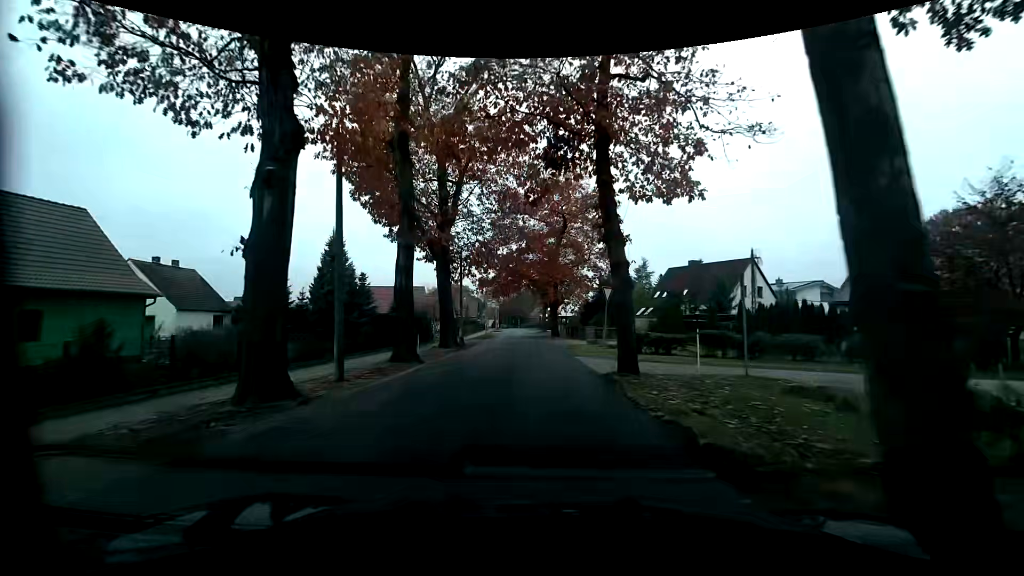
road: tertiary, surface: asphalt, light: Day
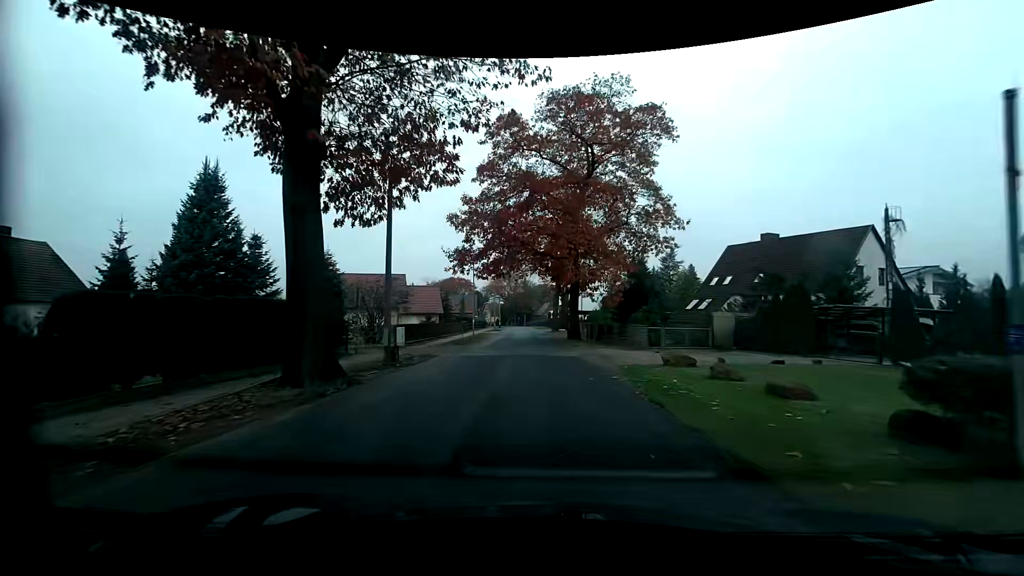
(+0.2, +18.6) m; 0°
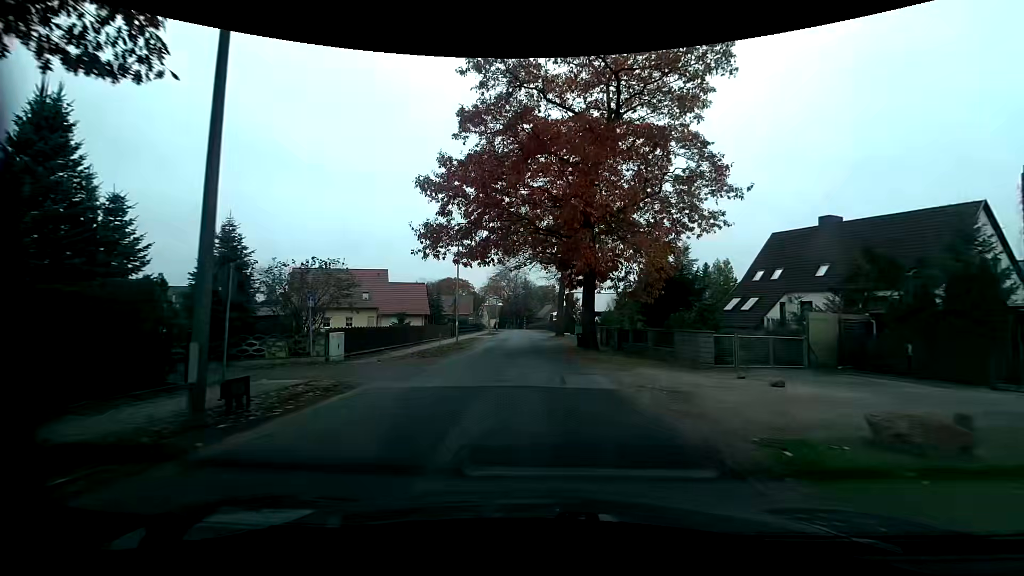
(0.0, +9.3) m; 0°
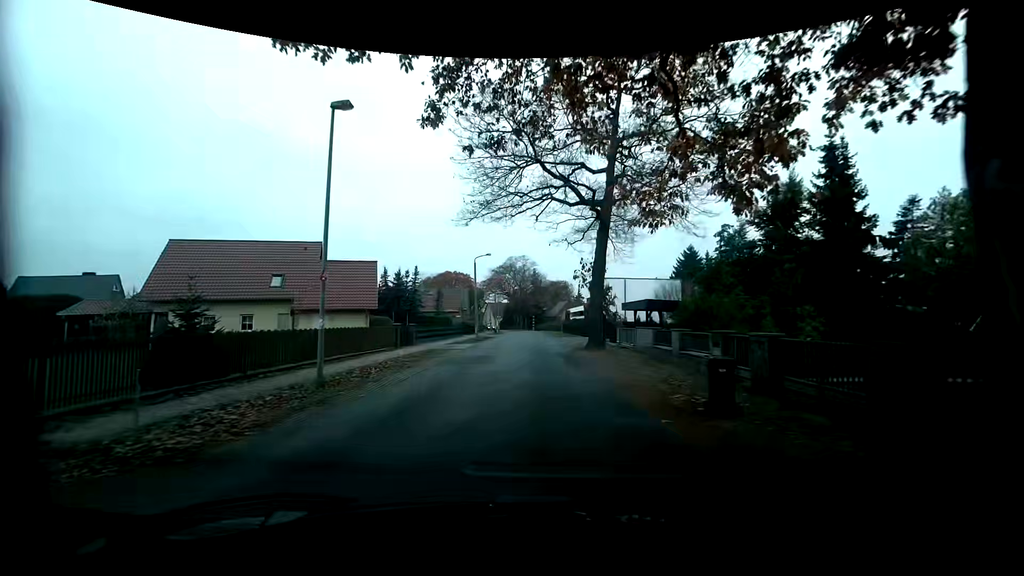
(-0.2, +22.7) m; -2°
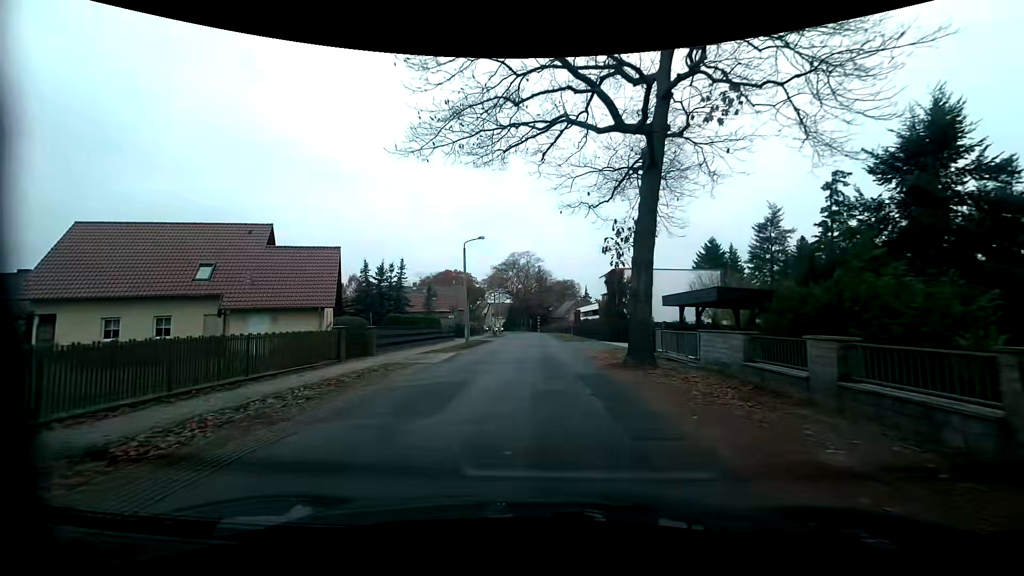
(0.0, +8.9) m; 0°
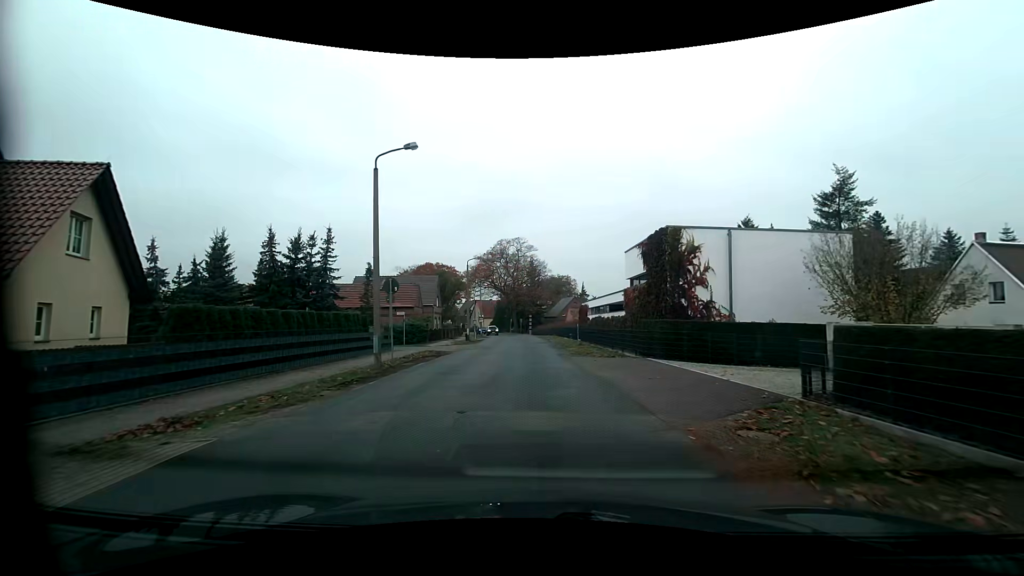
(+0.2, +17.6) m; +1°
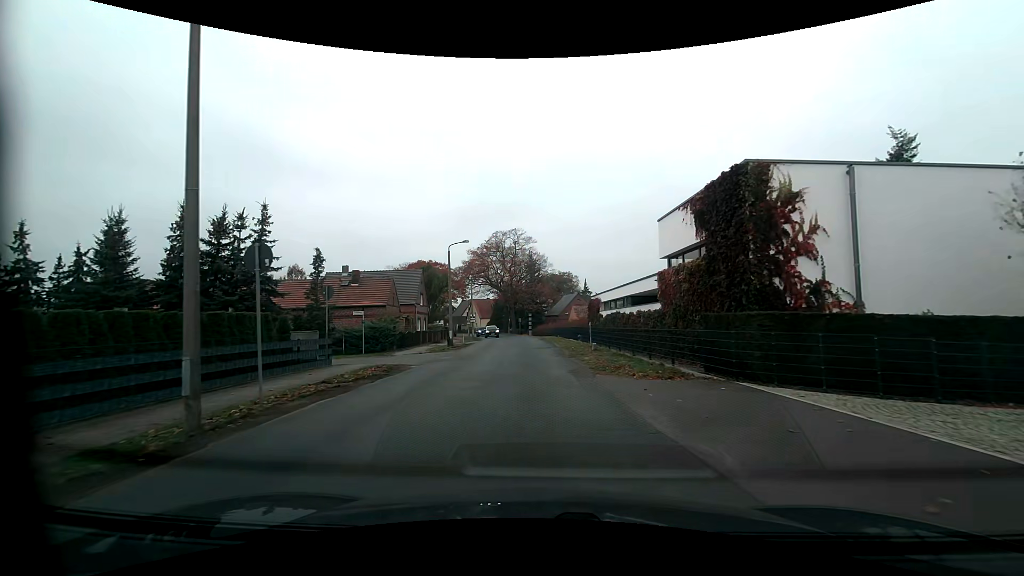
(0.0, +8.7) m; -2°
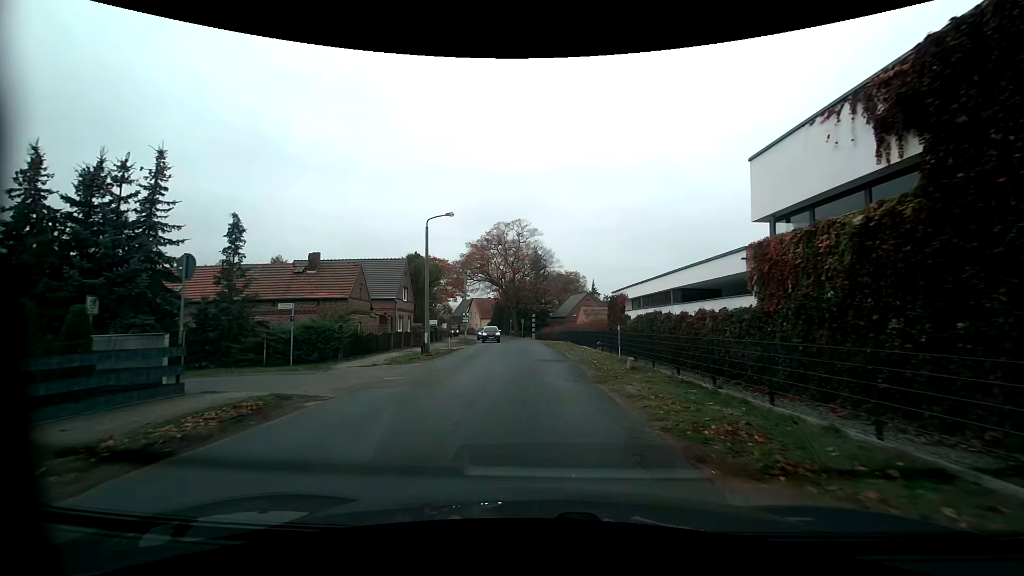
(+0.2, +8.7) m; +1°
(0, +10) (0, +20) (0, +30) (-1, +40) (-2, +50) (-3, +60) (-4, +70) (-6, +80) (-9, +89) (-12, +99) m
